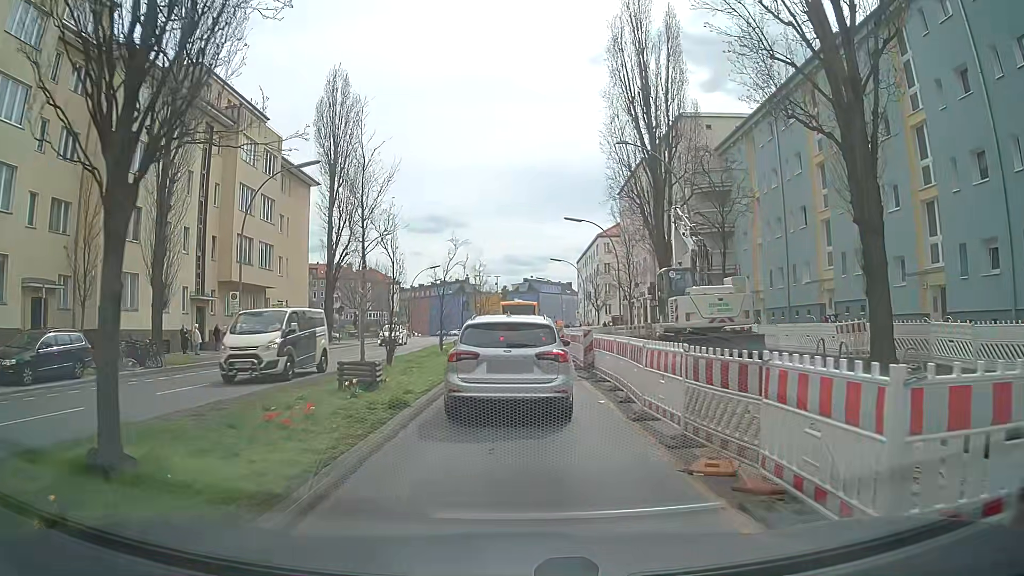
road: secondary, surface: asphalt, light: Day
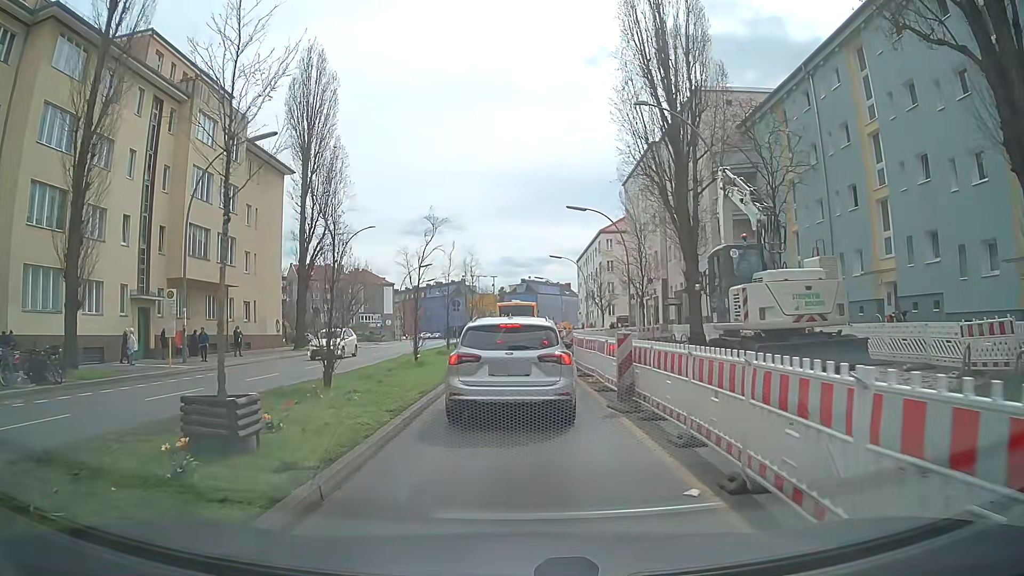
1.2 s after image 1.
(0.0, +6.5) m; 0°
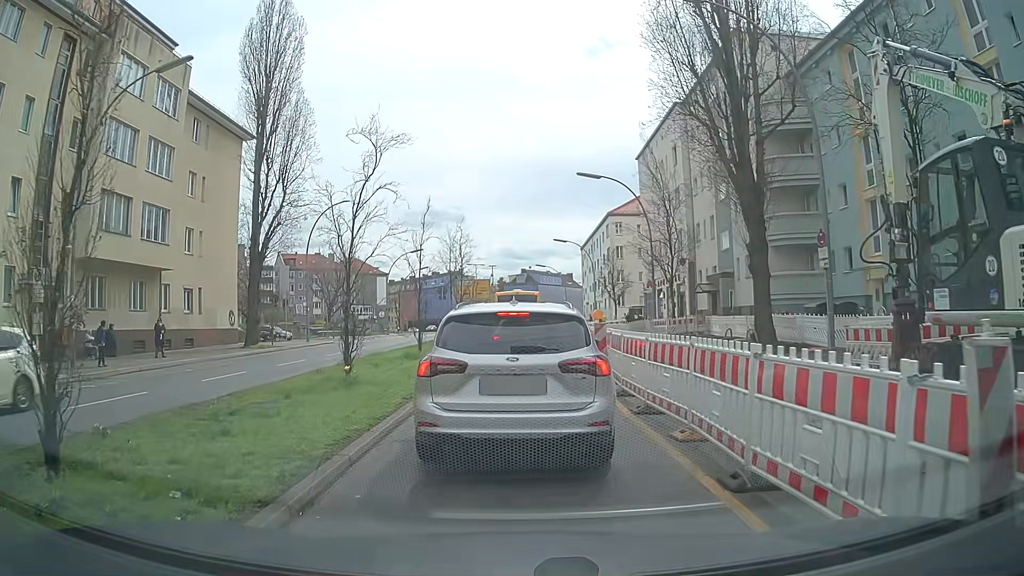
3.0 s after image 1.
(0.0, +8.7) m; +1°
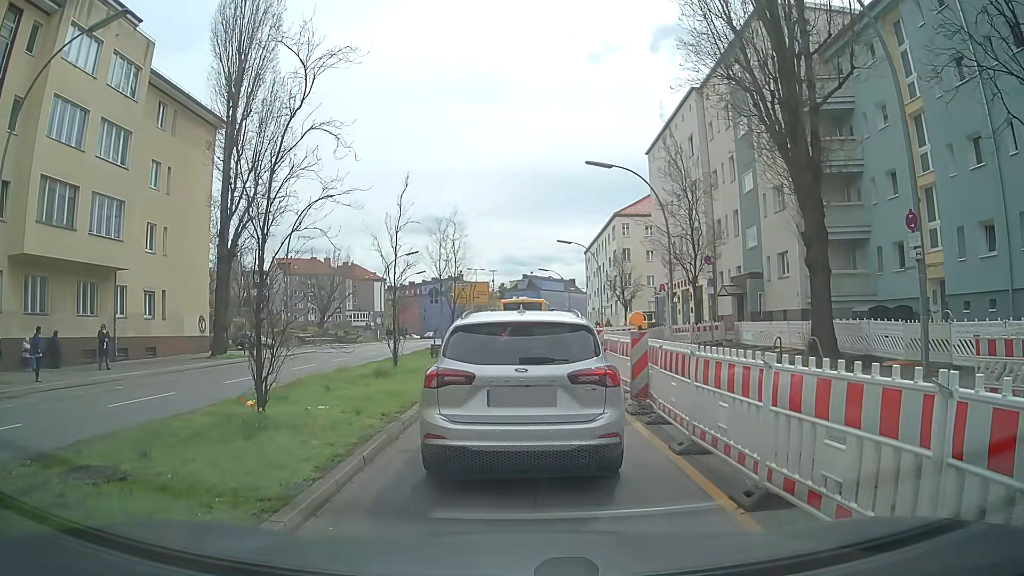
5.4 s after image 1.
(-0.1, +4.5) m; 0°
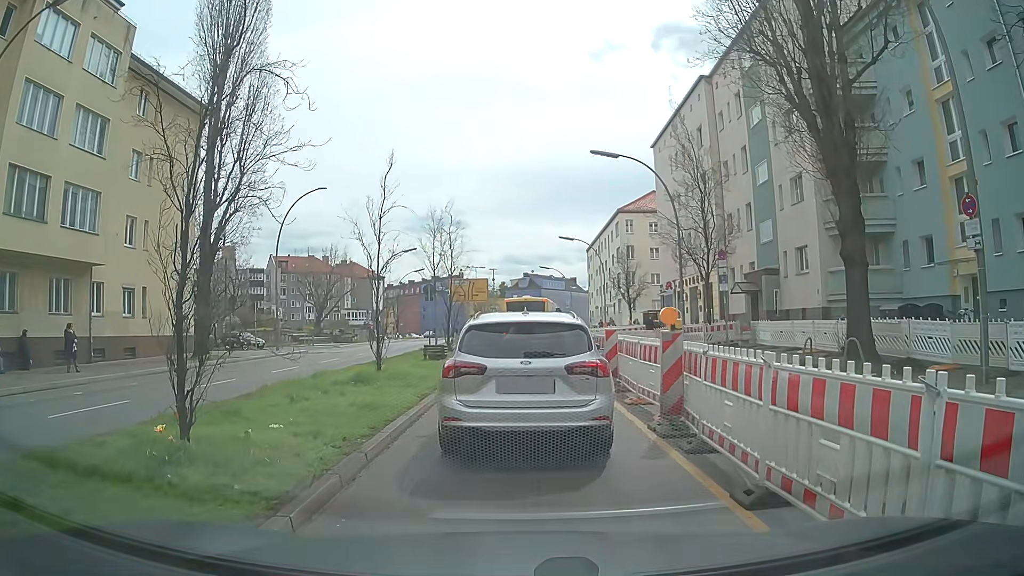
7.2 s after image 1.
(0.0, +2.2) m; 0°
